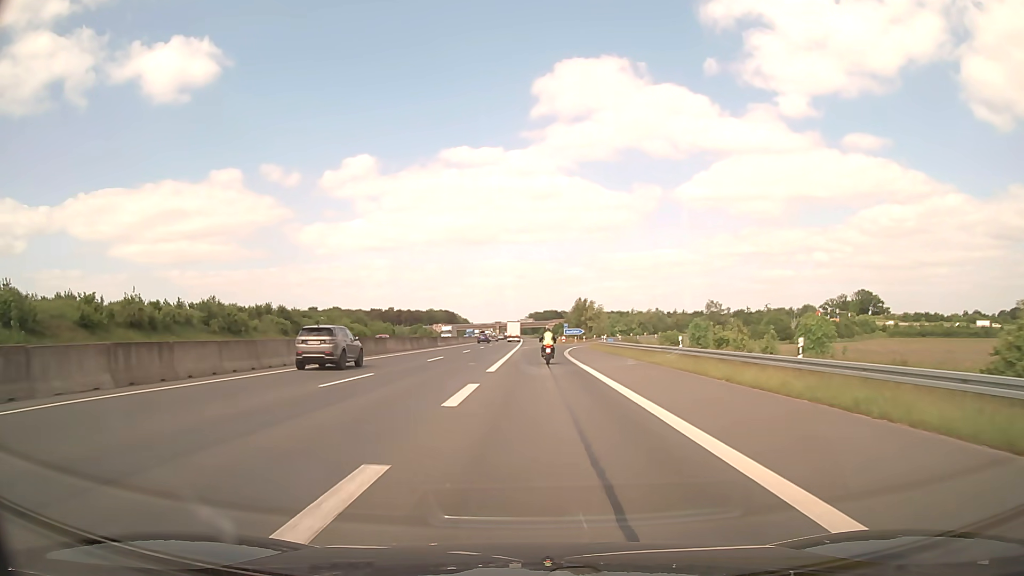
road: motorway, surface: asphalt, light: Day
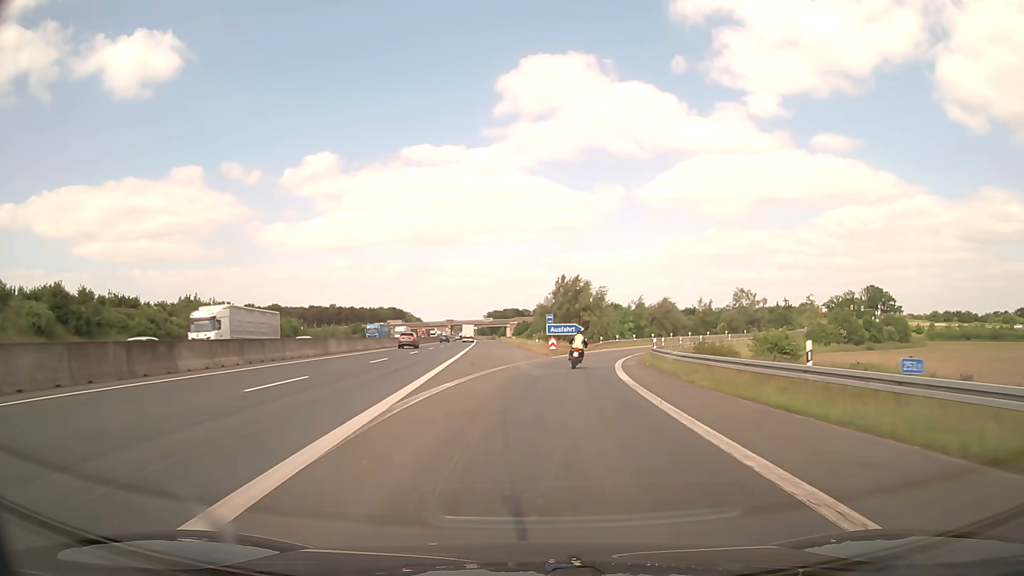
(+0.5, +55.5) m; +3°
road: motorway_link
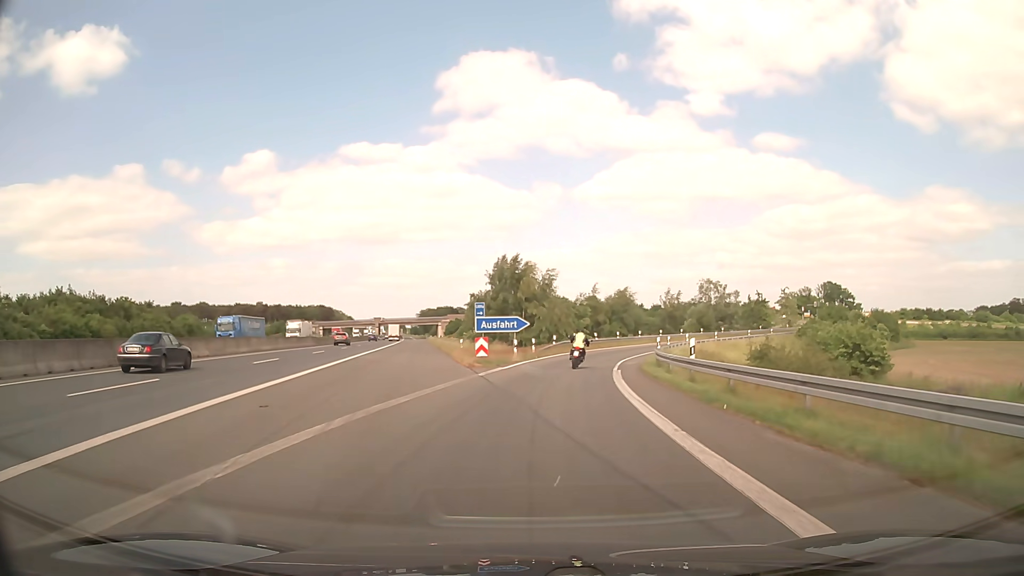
(+0.9, +20.4) m; +5°
(0, +10) (+1, +20) (+2, +30) (+4, +40) (+7, +49) (+11, +59) (+15, +68) (+20, +76) (+27, +84) (+33, +91) m
